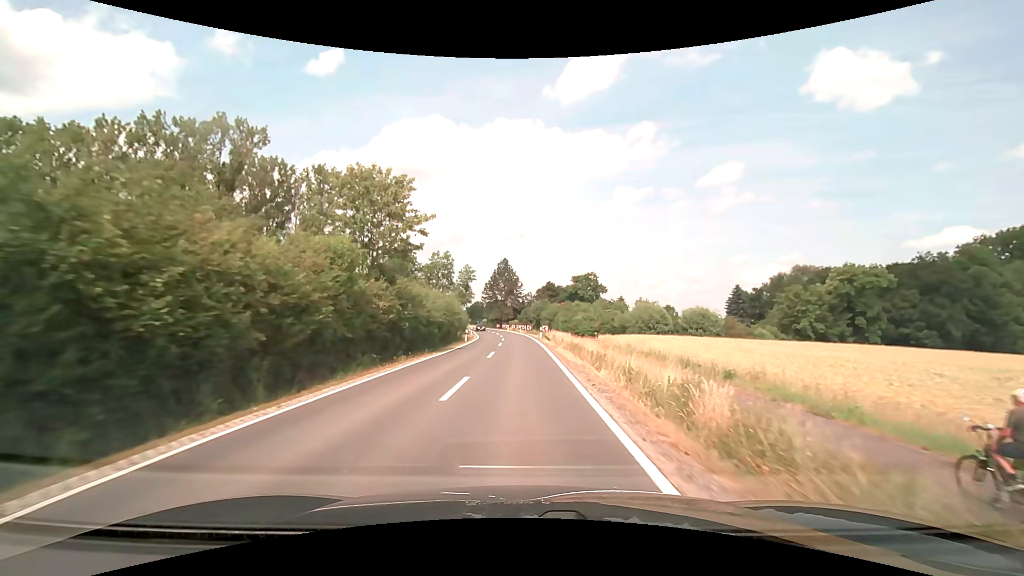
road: secondary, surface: asphalt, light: Day
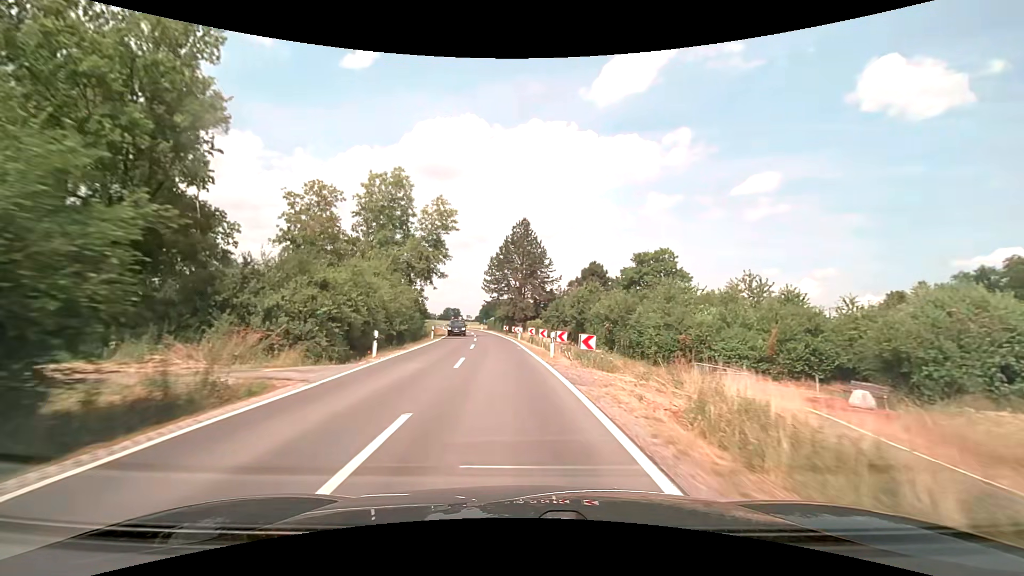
(-0.5, +53.7) m; -2°
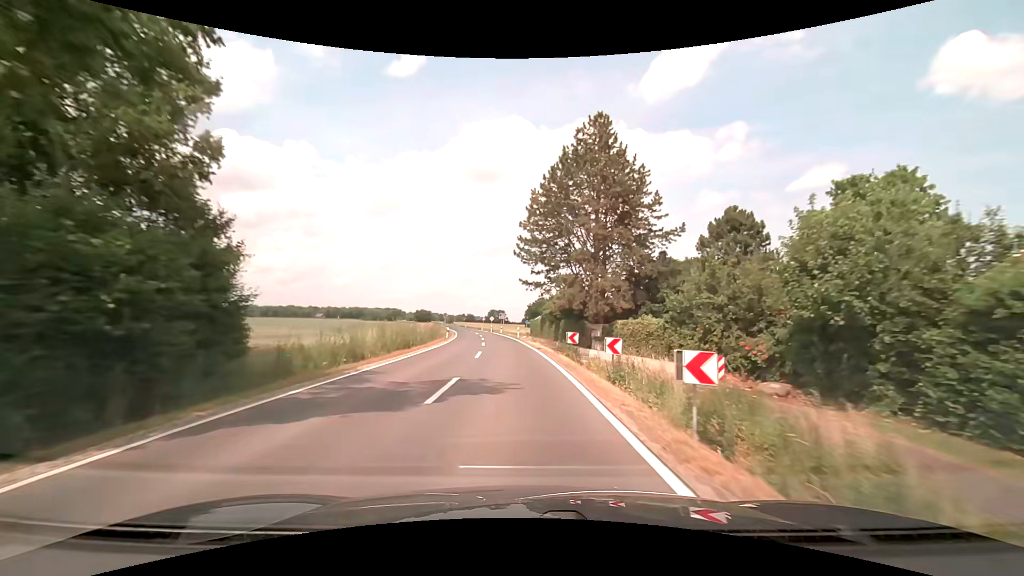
(-2.2, +42.8) m; -5°
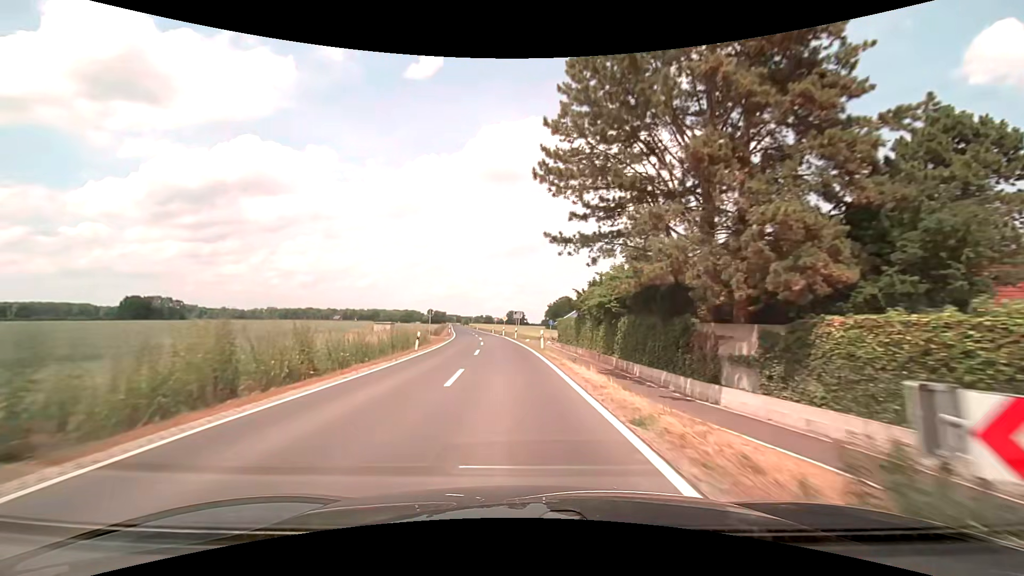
(-0.5, +21.5) m; -3°
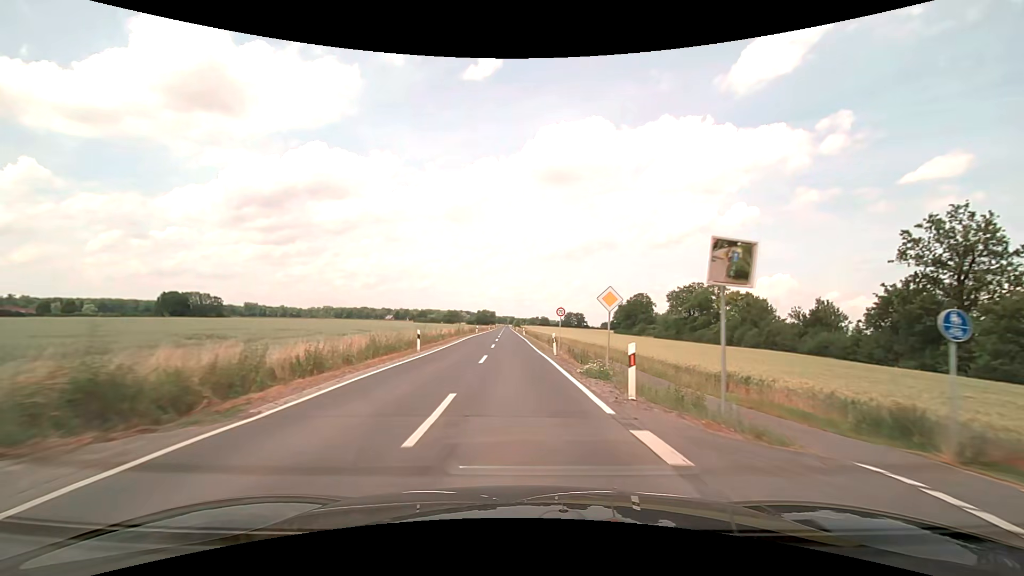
(-3.3, +53.5) m; -6°
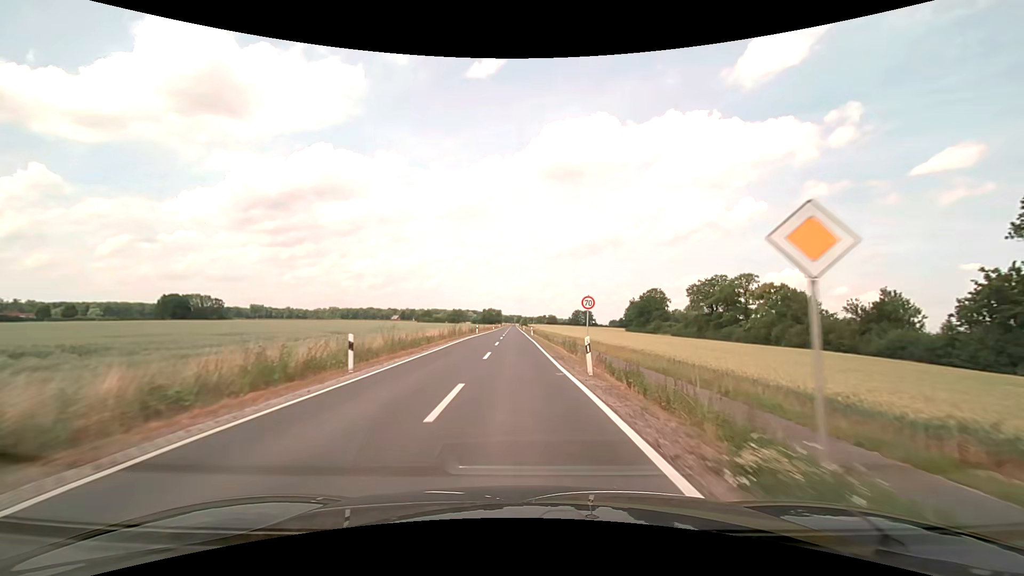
(-0.1, +10.7) m; -1°
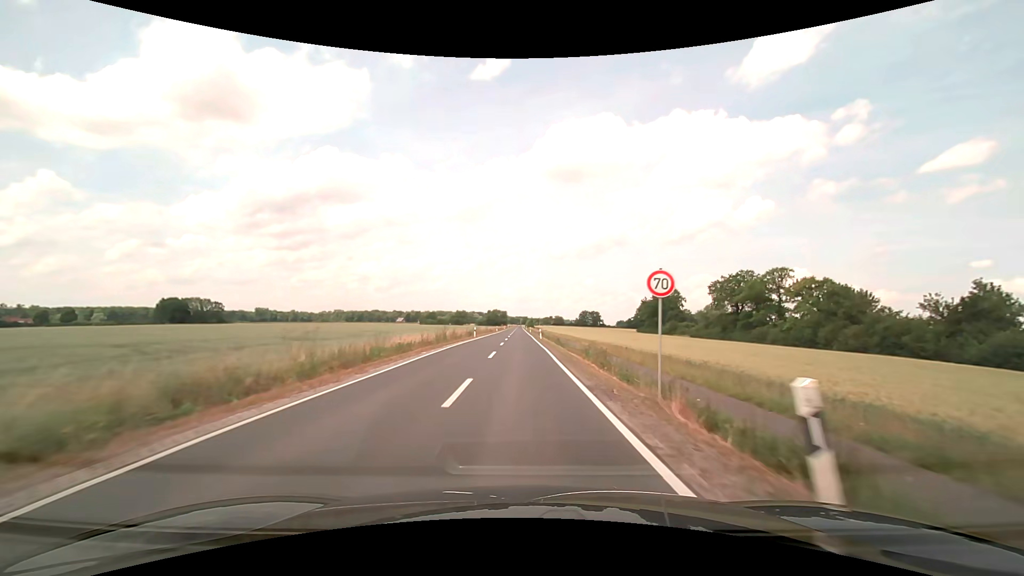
(-0.1, +10.7) m; -1°
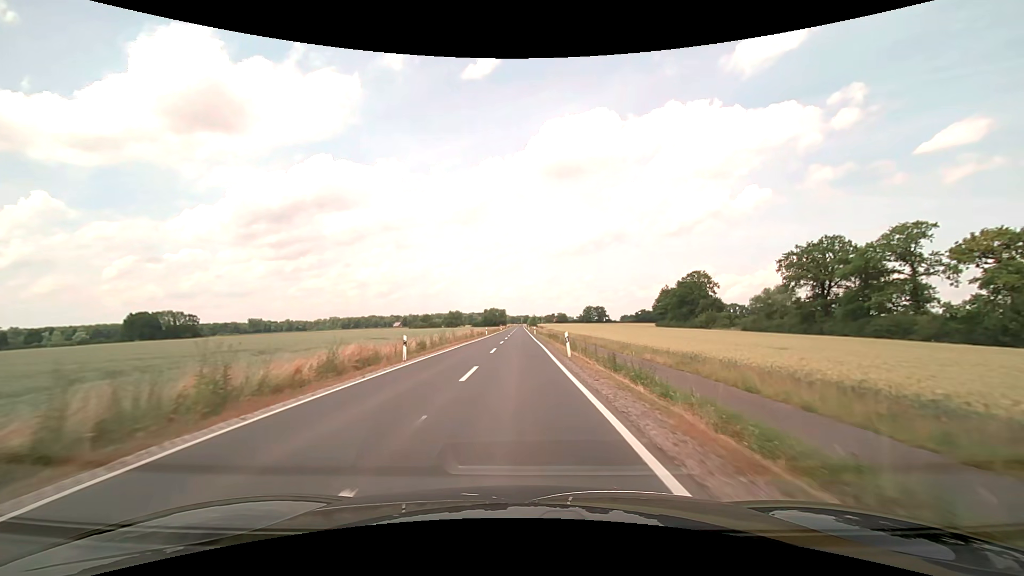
(0.0, +32.2) m; 0°
(0, +10) (0, +20) (0, +30) (0, +40) (0, +50) (0, +60) (0, +70) (0, +80) (-1, +90) (-1, +100) m
